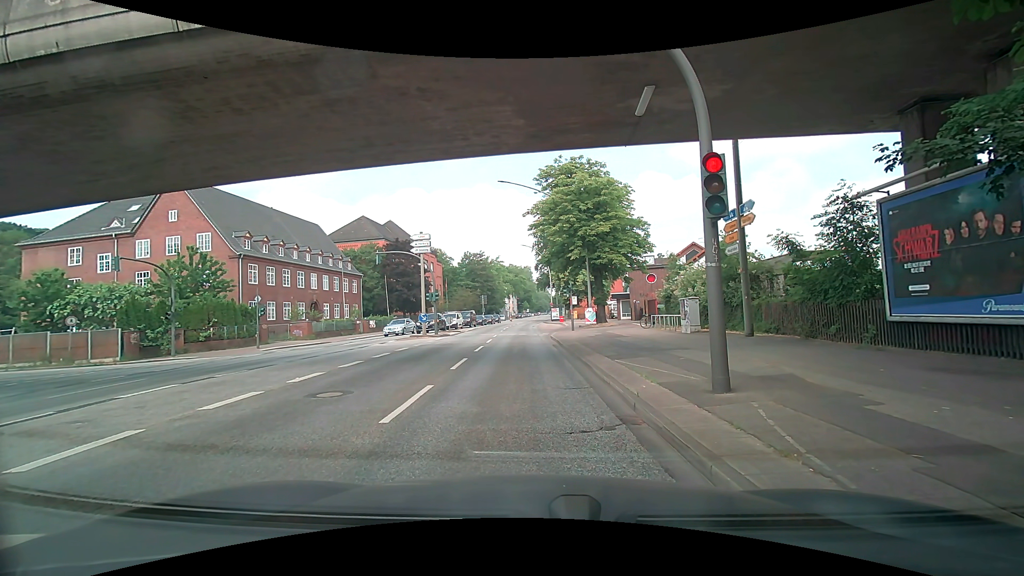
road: primary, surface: asphalt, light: Day
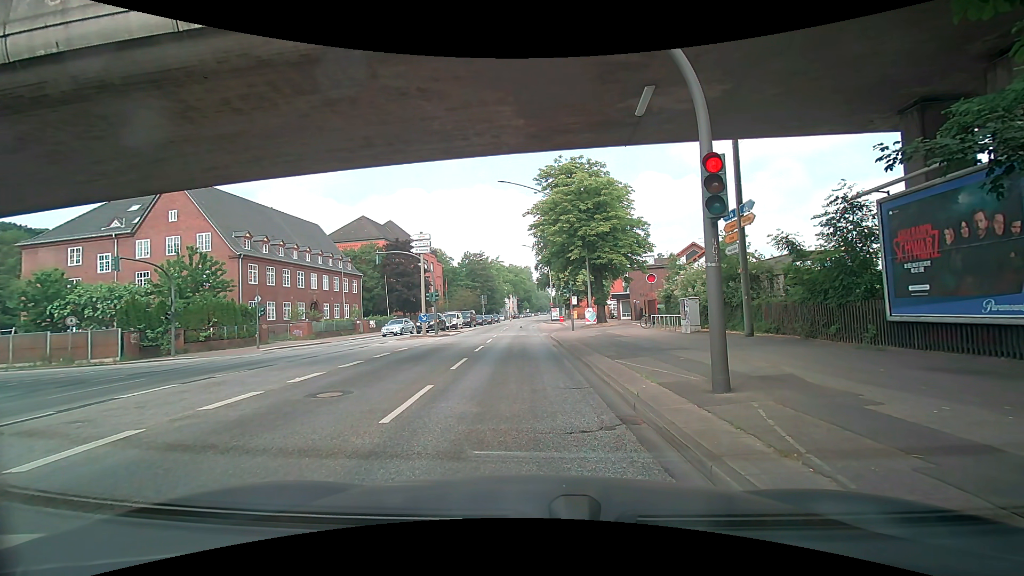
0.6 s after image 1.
(0.0, 0.0) m; 0°
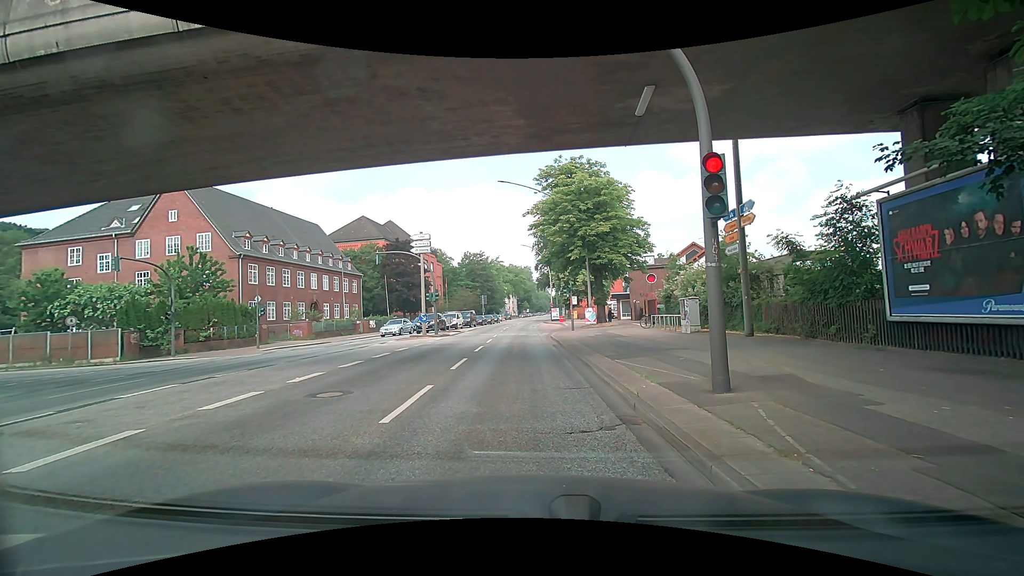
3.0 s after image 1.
(0.0, 0.0) m; 0°
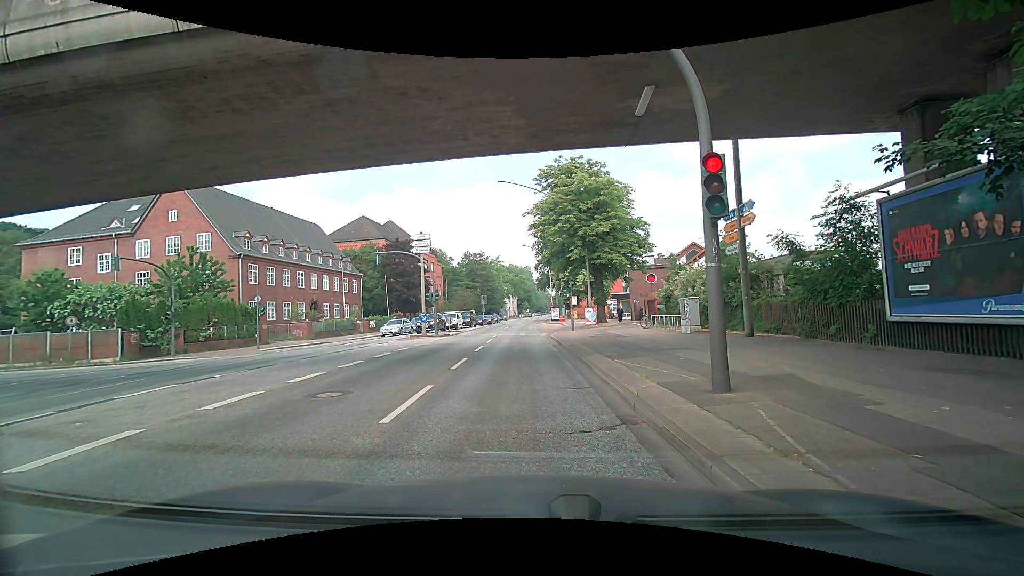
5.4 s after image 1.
(0.0, 0.0) m; 0°
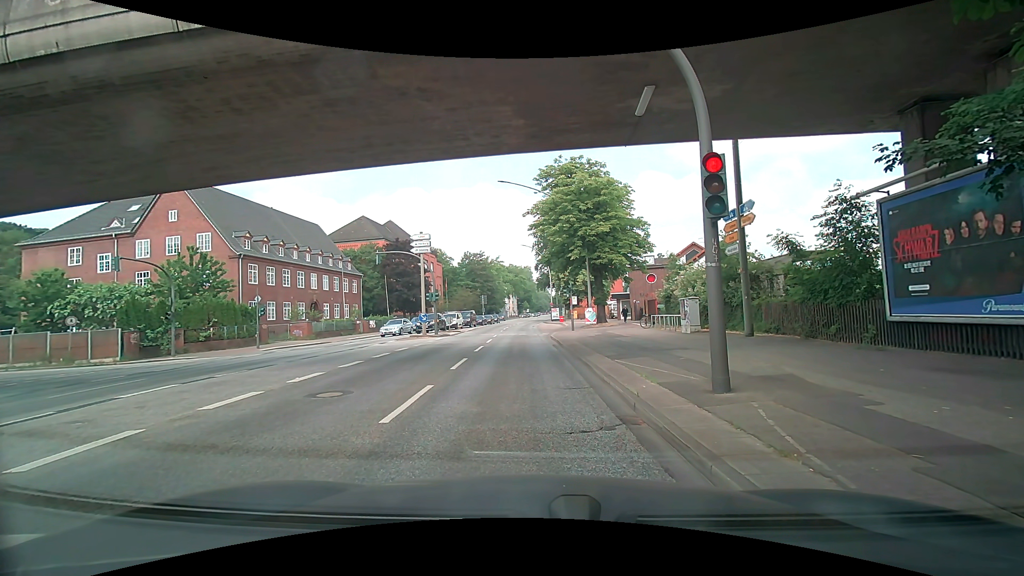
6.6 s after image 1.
(0.0, 0.0) m; 0°
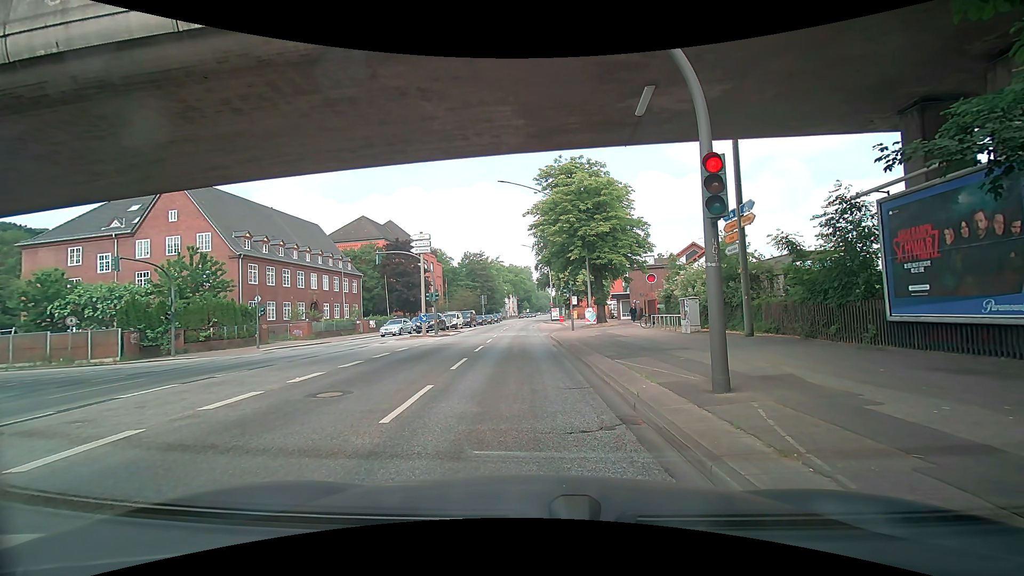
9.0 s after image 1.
(0.0, 0.0) m; 0°
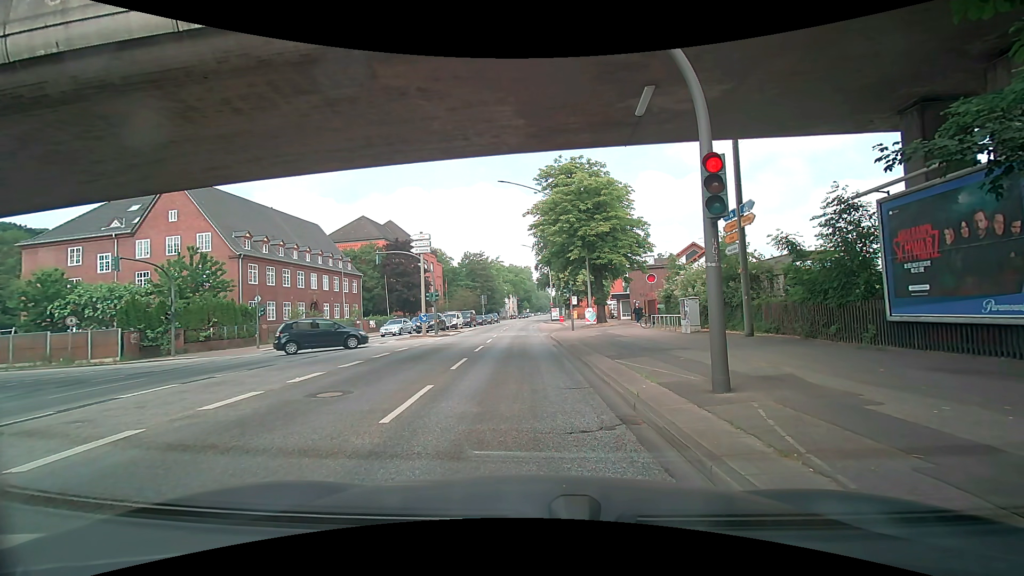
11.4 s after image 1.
(0.0, 0.0) m; 0°
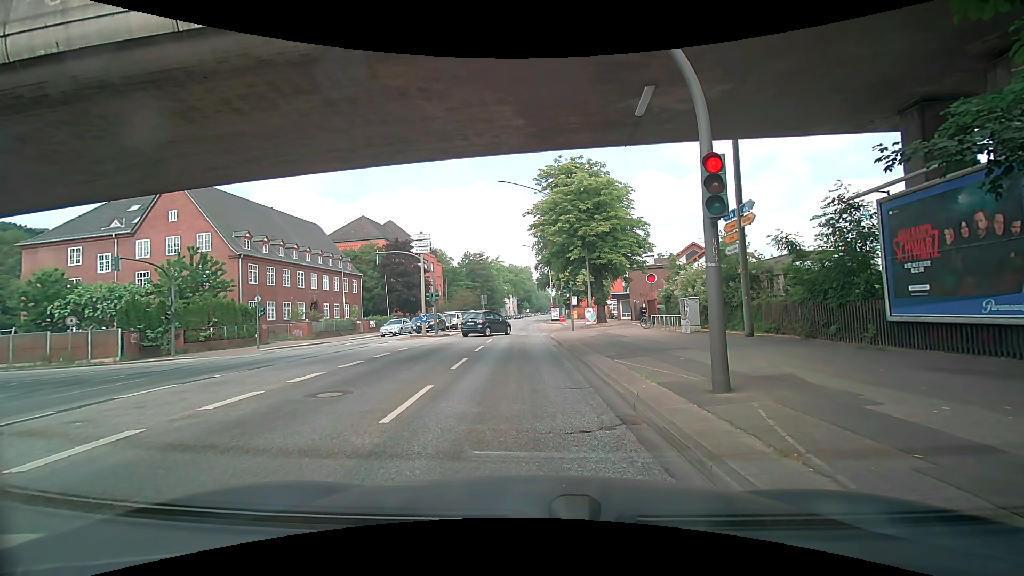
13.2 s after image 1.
(0.0, 0.0) m; 0°
